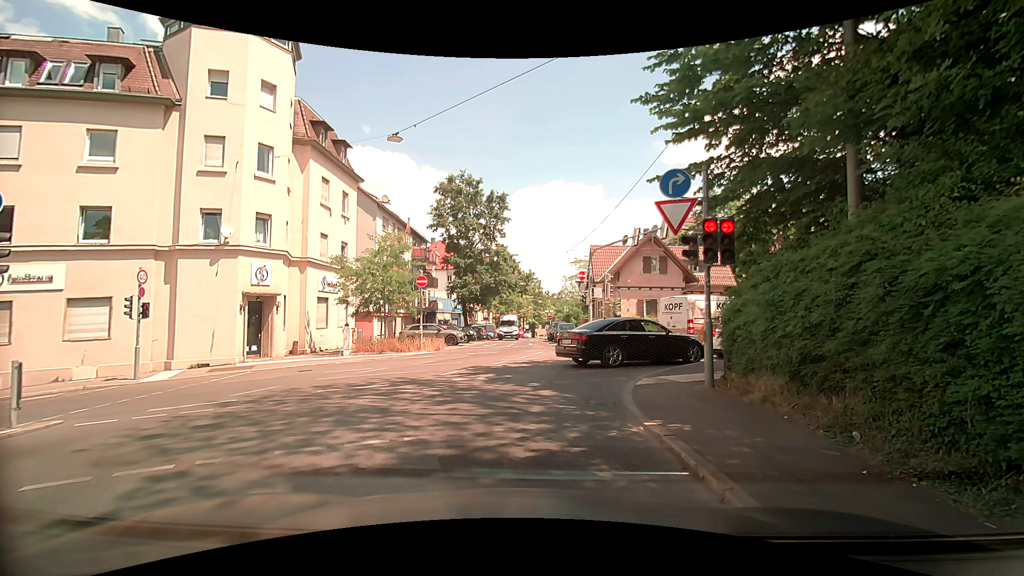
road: unclassified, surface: asphalt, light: Day
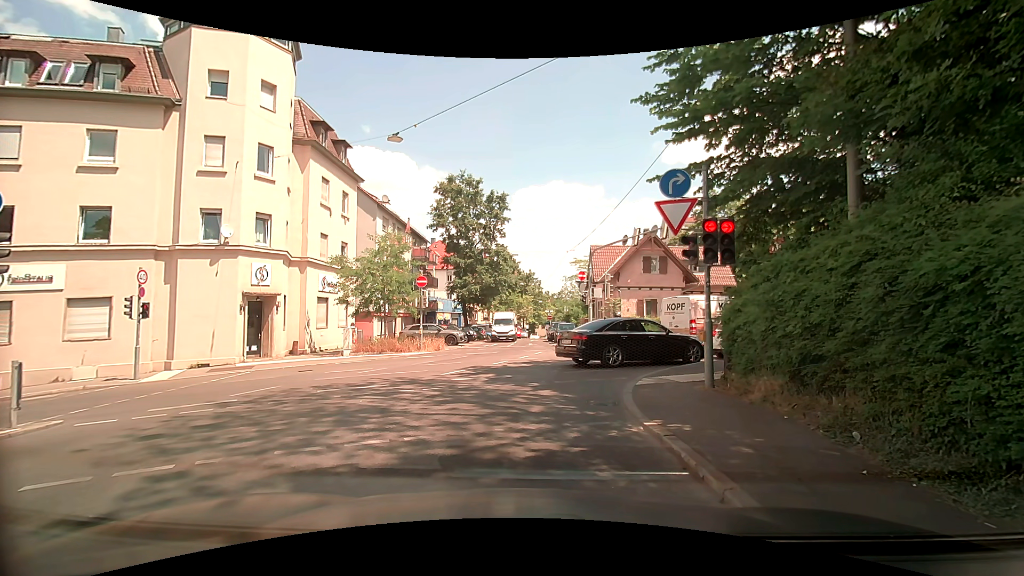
(0.0, 0.0) m; 0°
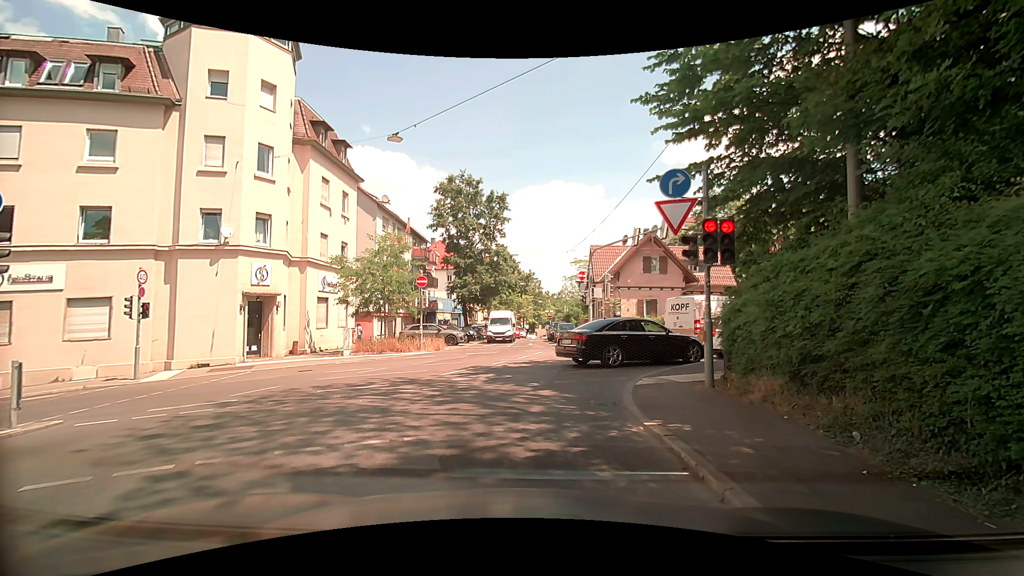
(0.0, 0.0) m; 0°
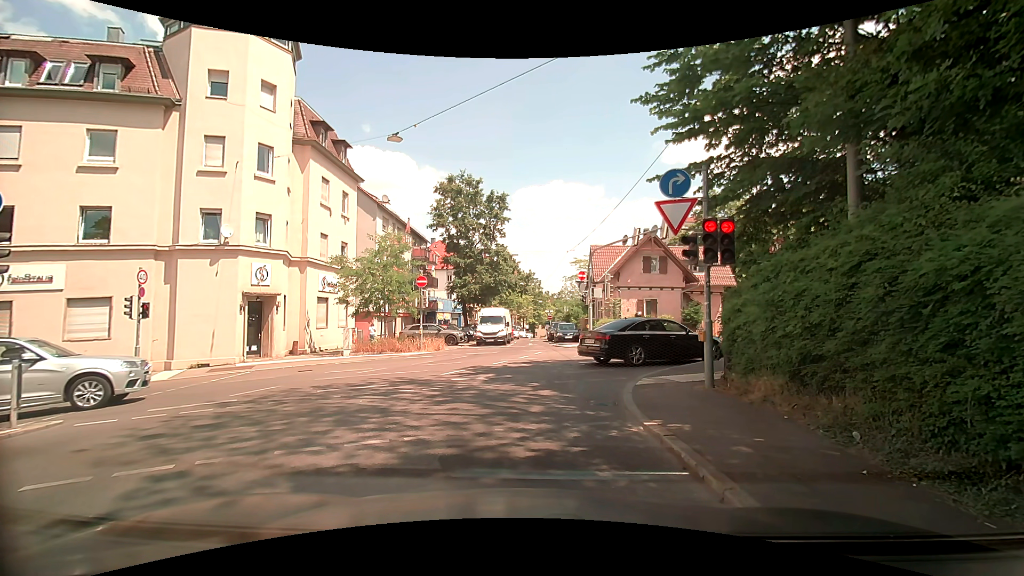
(0.0, 0.0) m; 0°
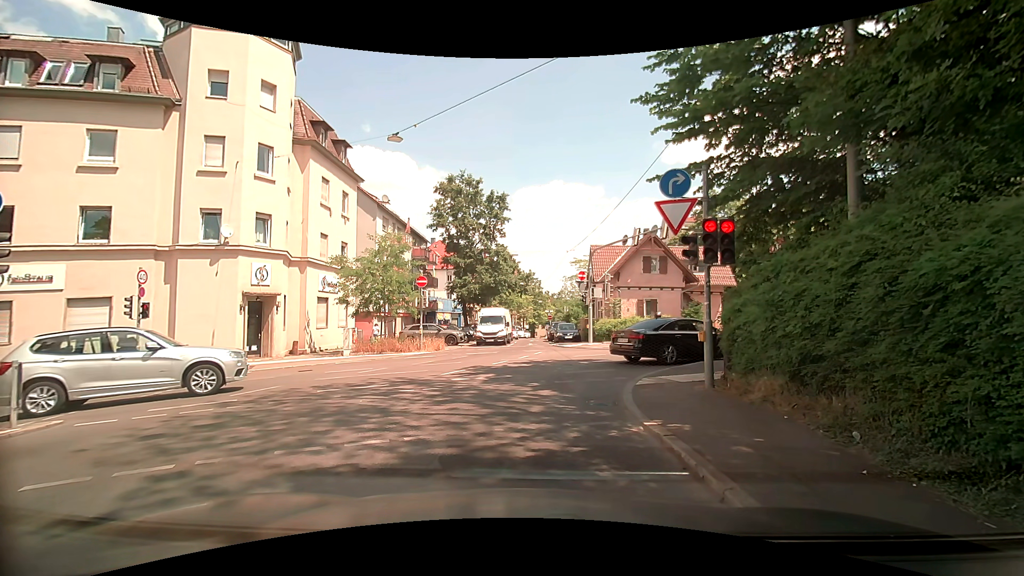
(0.0, 0.0) m; 0°
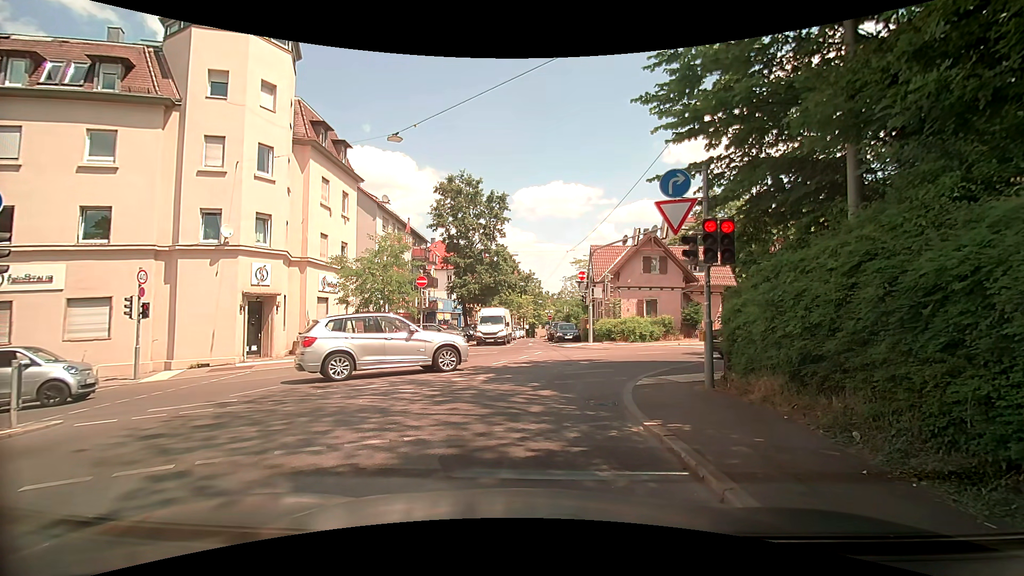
(0.0, 0.0) m; 0°
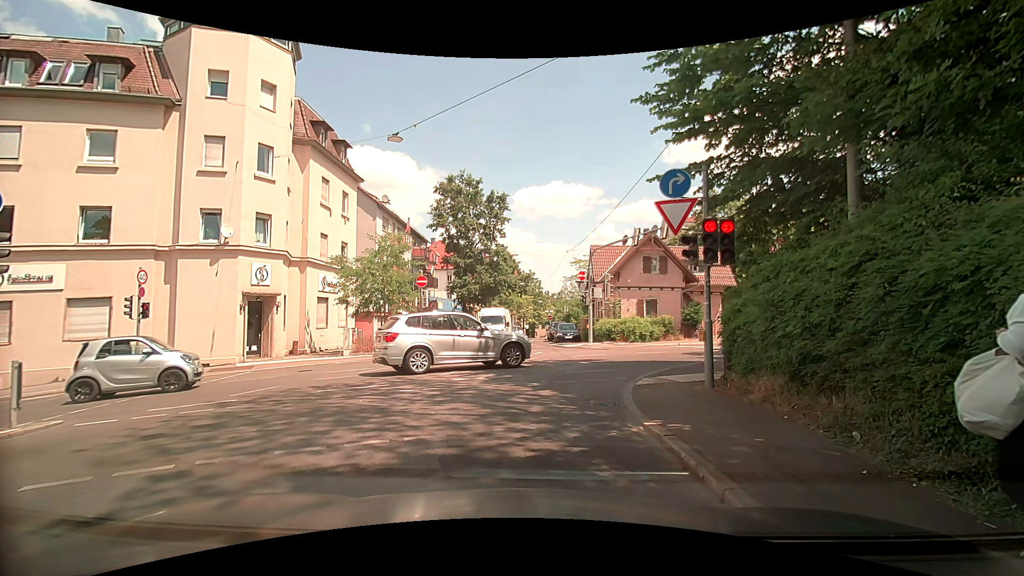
(0.0, 0.0) m; 0°
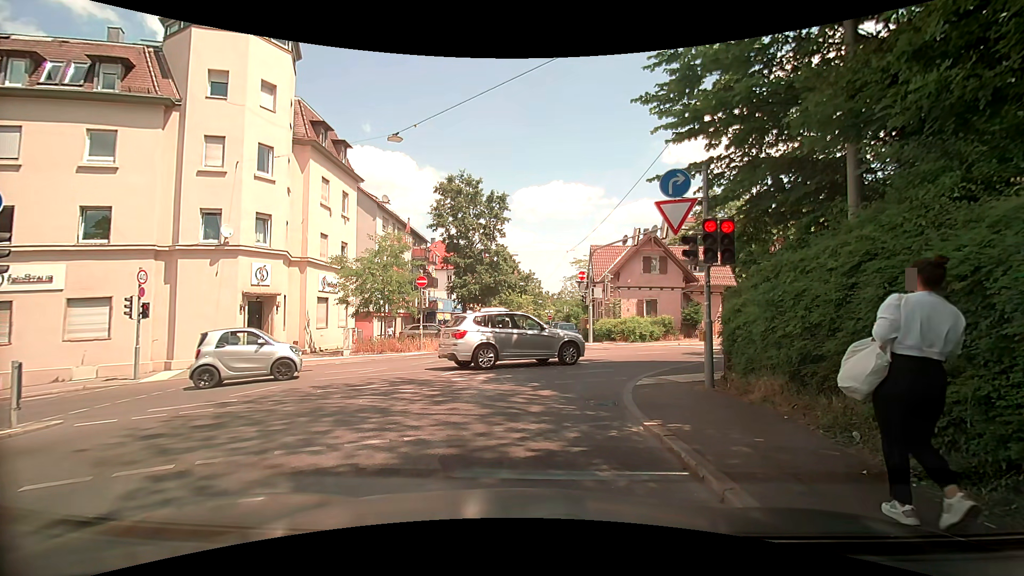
(0.0, 0.0) m; 0°
